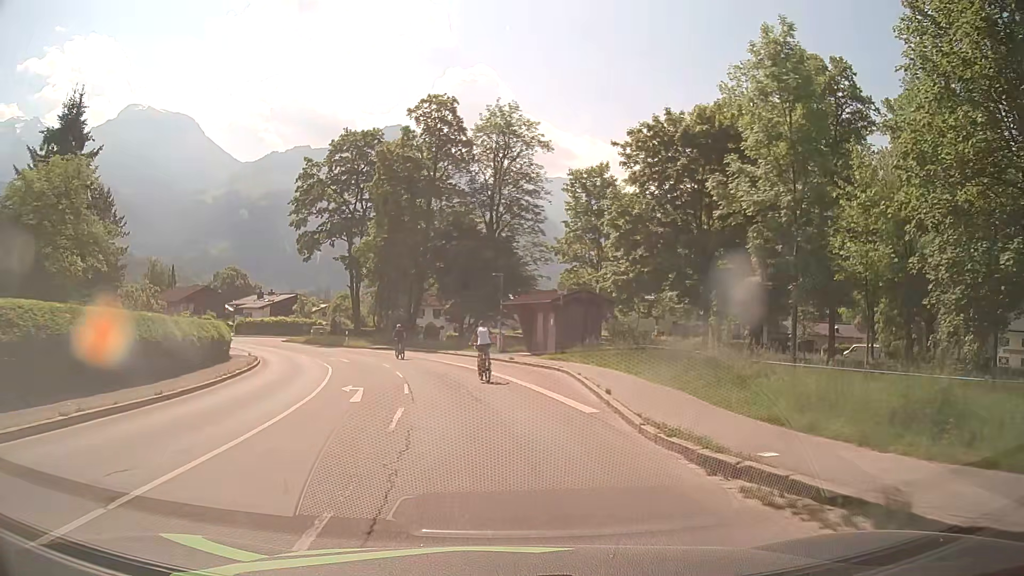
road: tertiary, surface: asphalt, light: Day
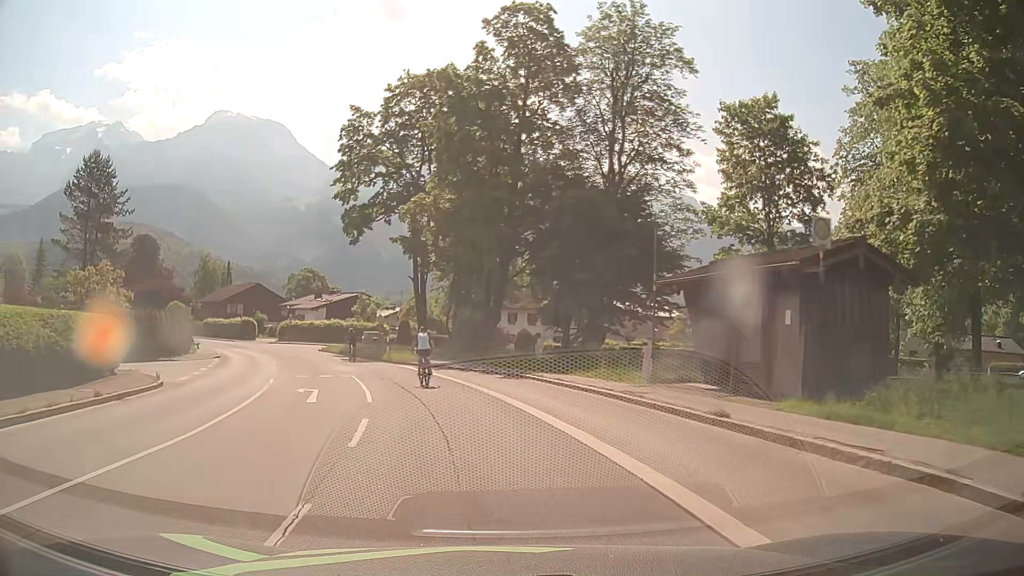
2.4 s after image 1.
(-1.3, +19.7) m; -8°
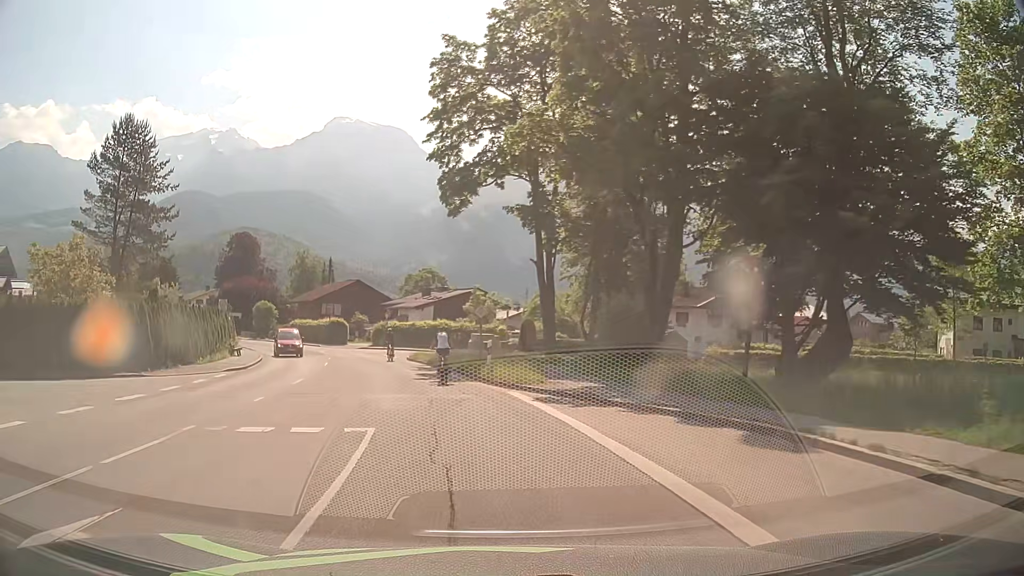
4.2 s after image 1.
(-1.3, +14.7) m; -11°
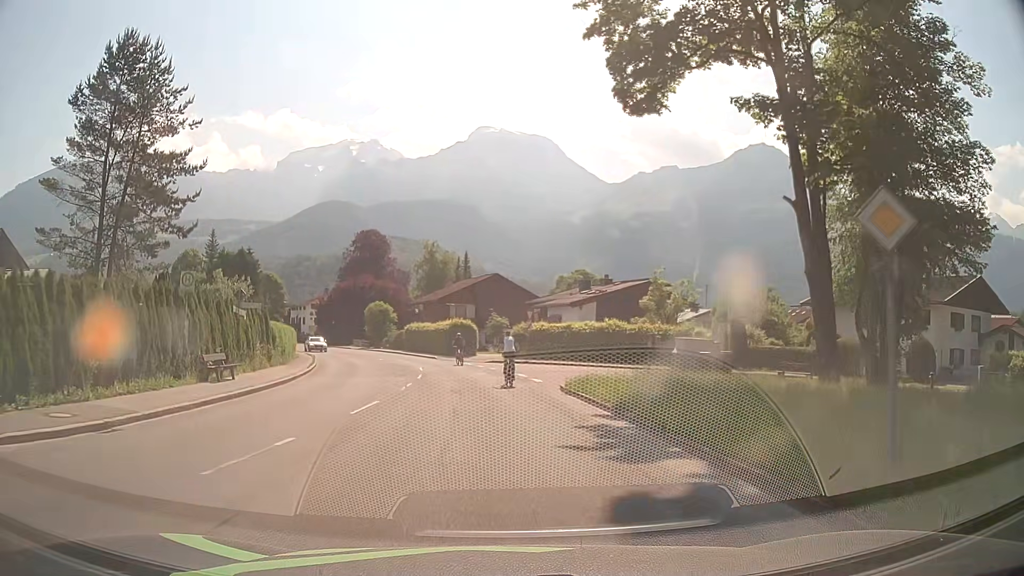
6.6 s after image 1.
(-2.5, +20.1) m; -13°
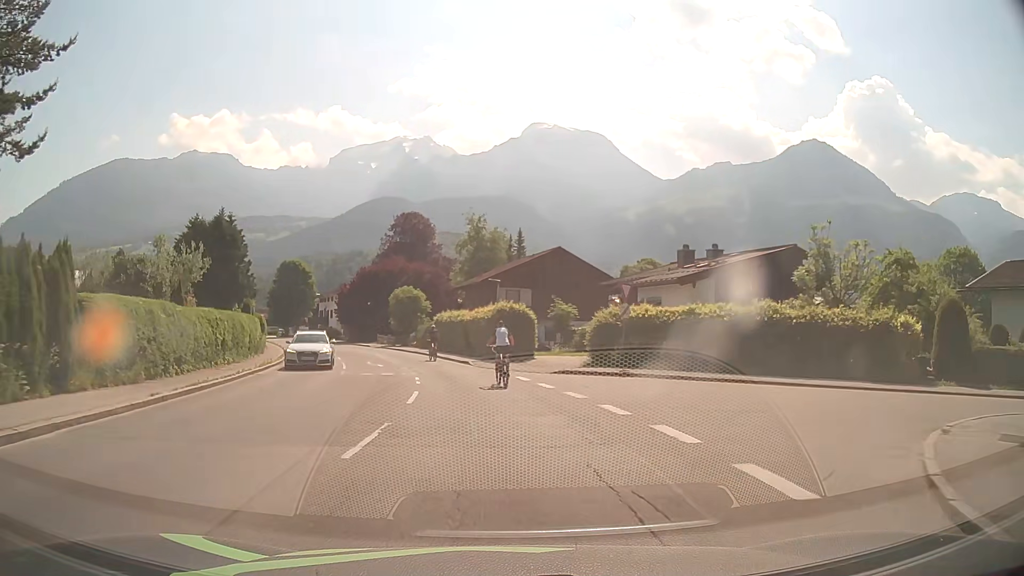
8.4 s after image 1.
(-0.6, +18.3) m; -4°
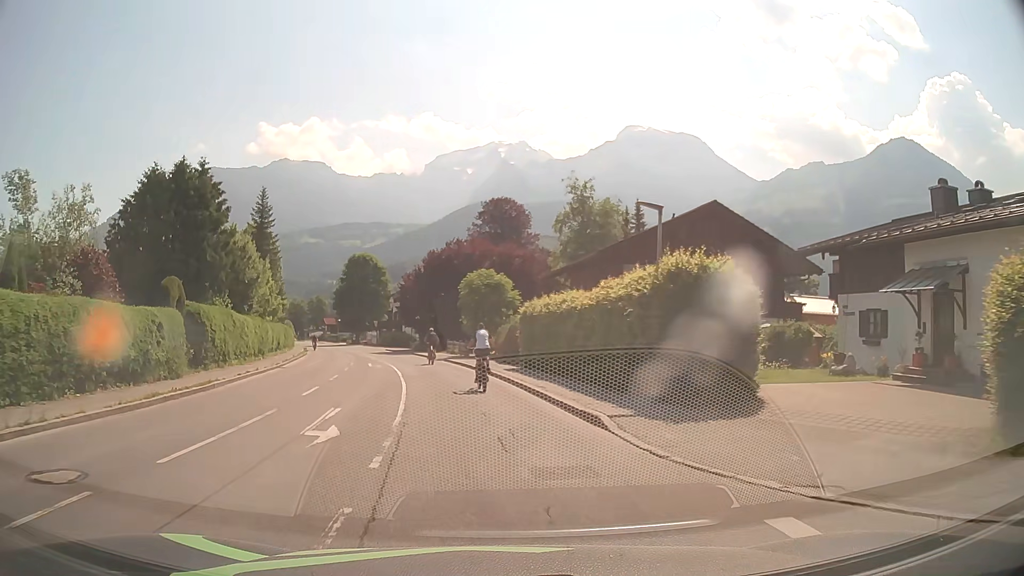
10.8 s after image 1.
(-1.3, +19.9) m; -9°
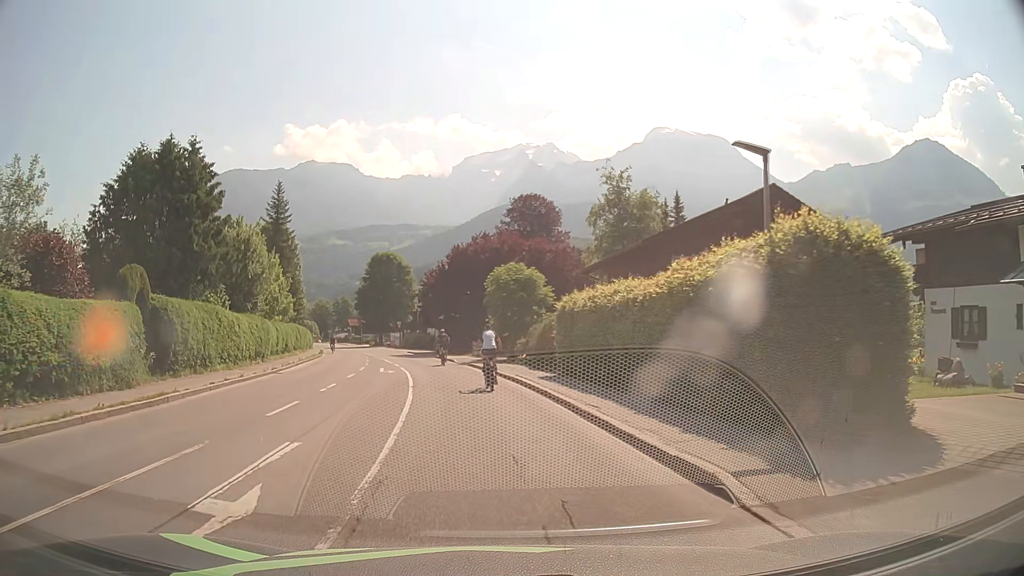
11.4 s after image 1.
(-0.1, +4.5) m; -2°
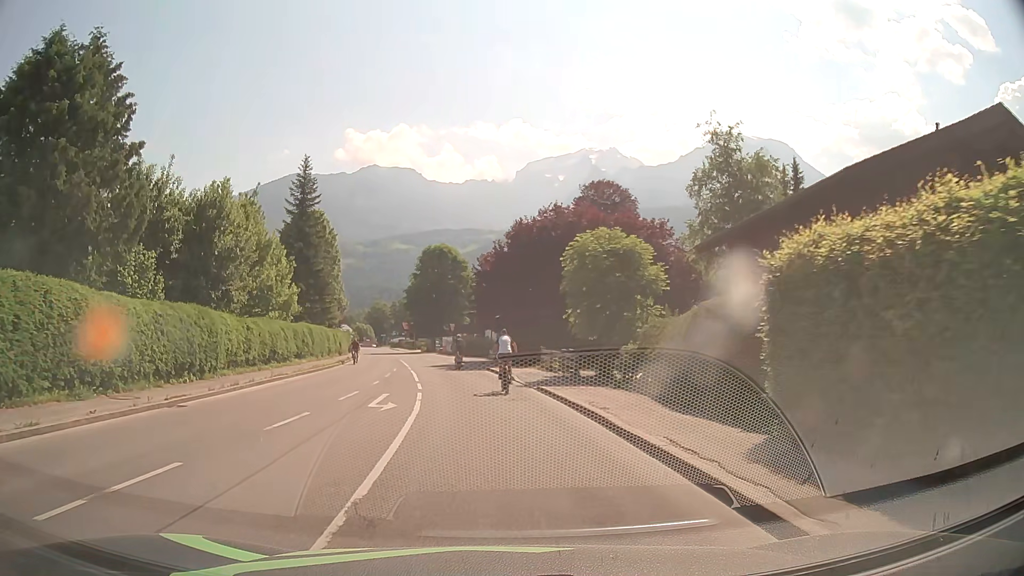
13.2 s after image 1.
(-0.8, +13.7) m; -6°
(0, +10) (-1, +20) (-2, +30) (-4, +40) (-6, +50) (-7, +59) (-9, +69) (-11, +79) (-14, +89) (-16, +99) m
